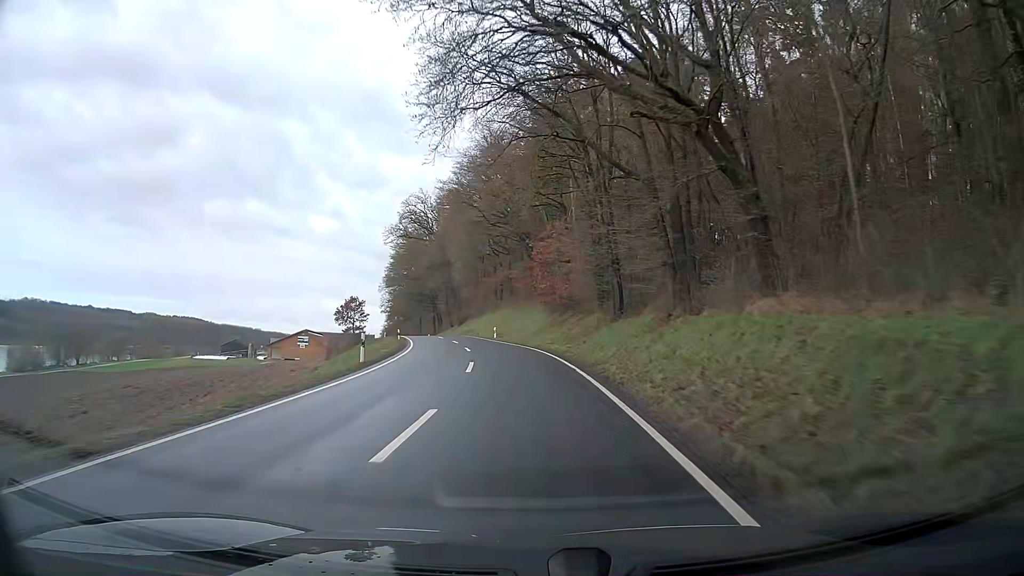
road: secondary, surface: asphalt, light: Day
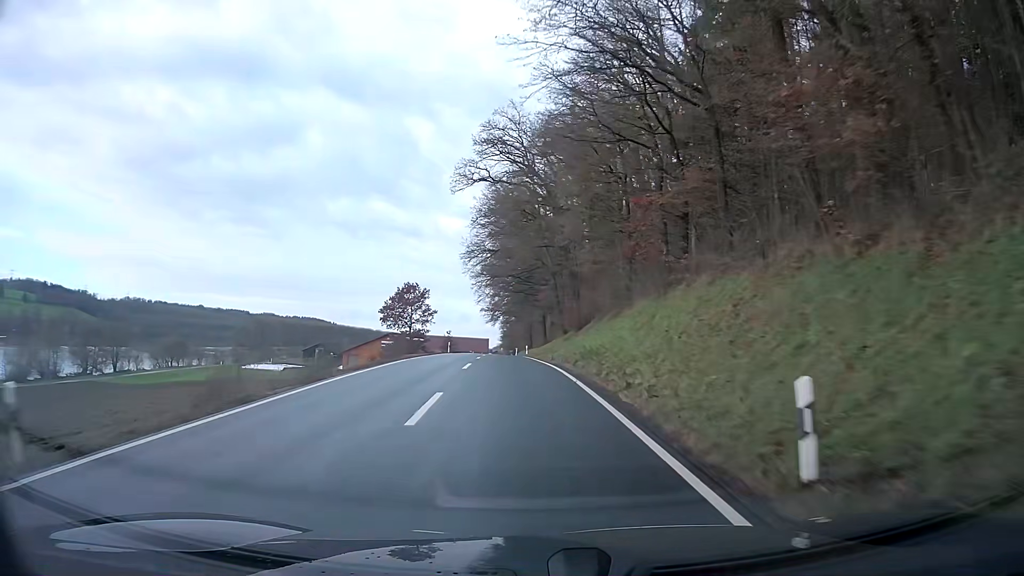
(-3.9, +46.1) m; -11°
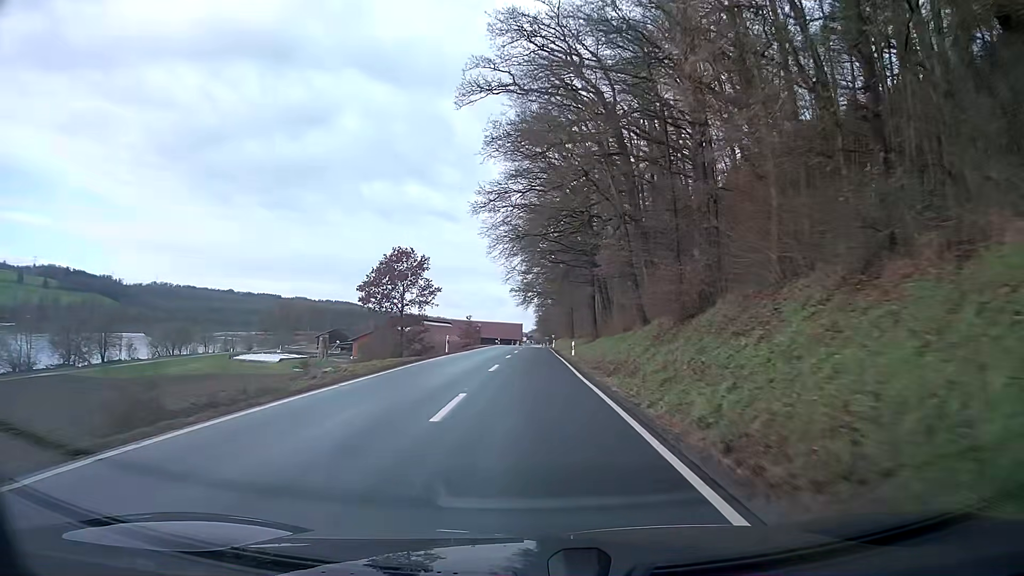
(-0.6, +23.4) m; -2°
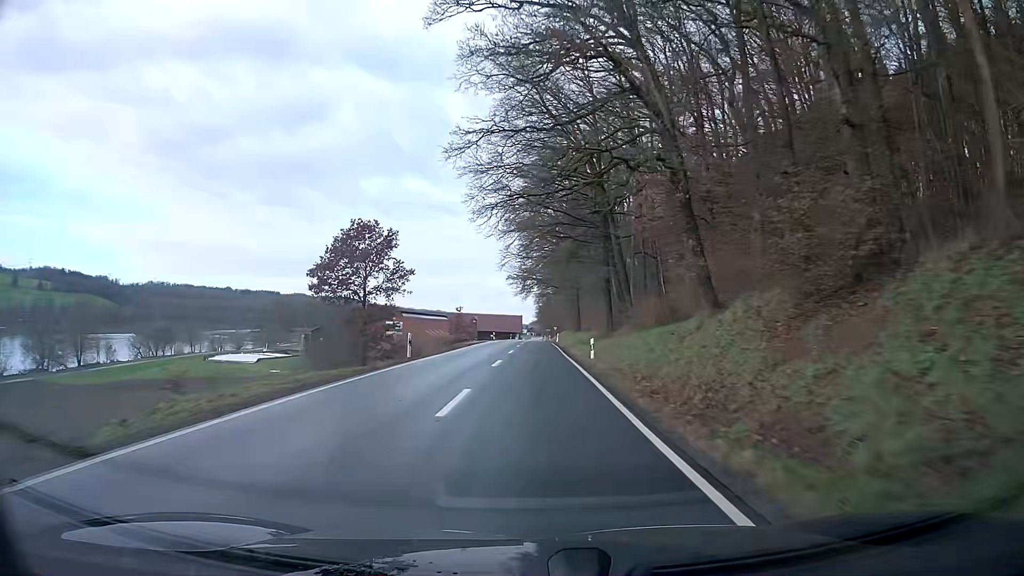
(0.0, +11.8) m; 0°
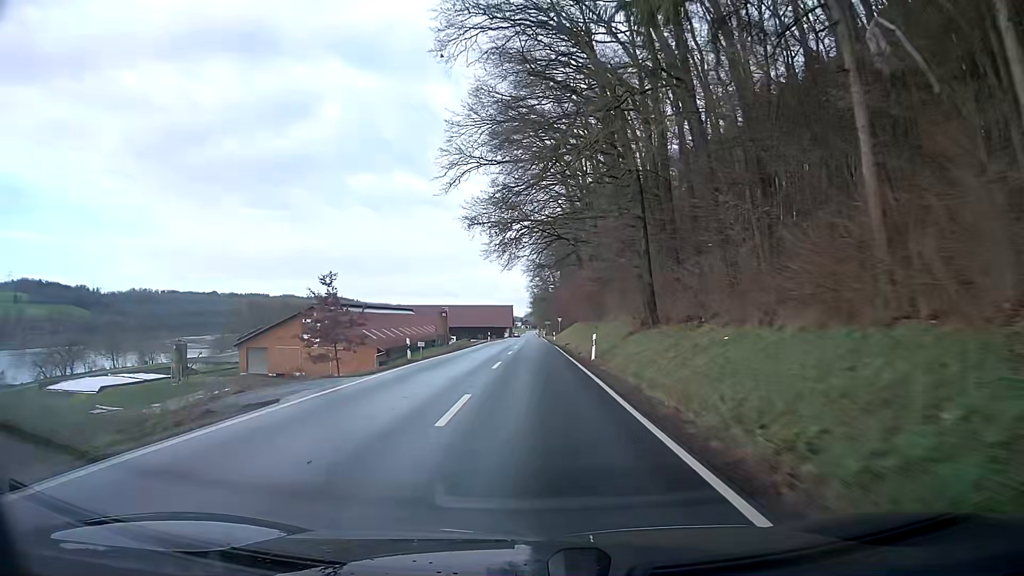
(-0.1, +49.0) m; 0°
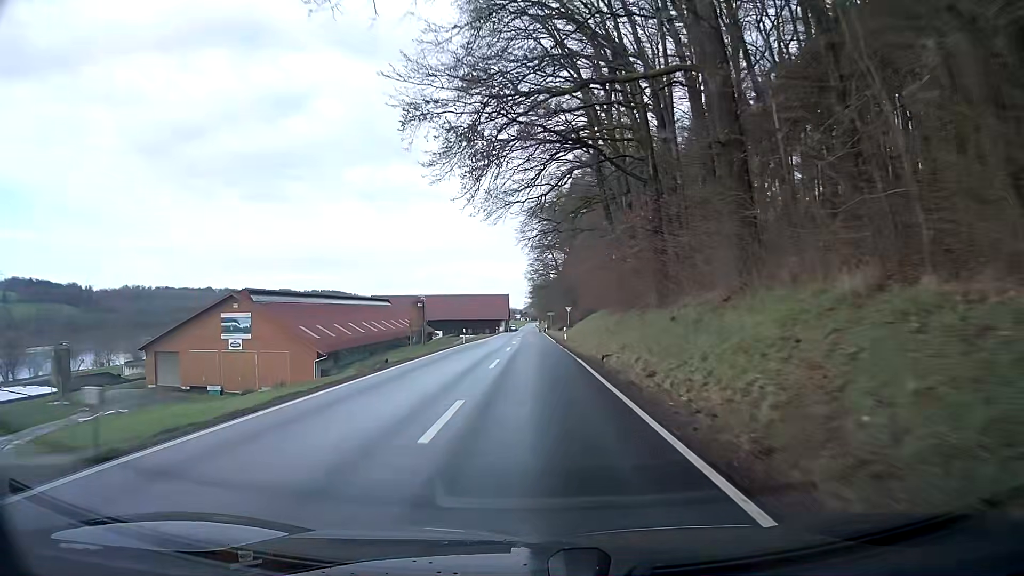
(-0.1, +25.5) m; -1°
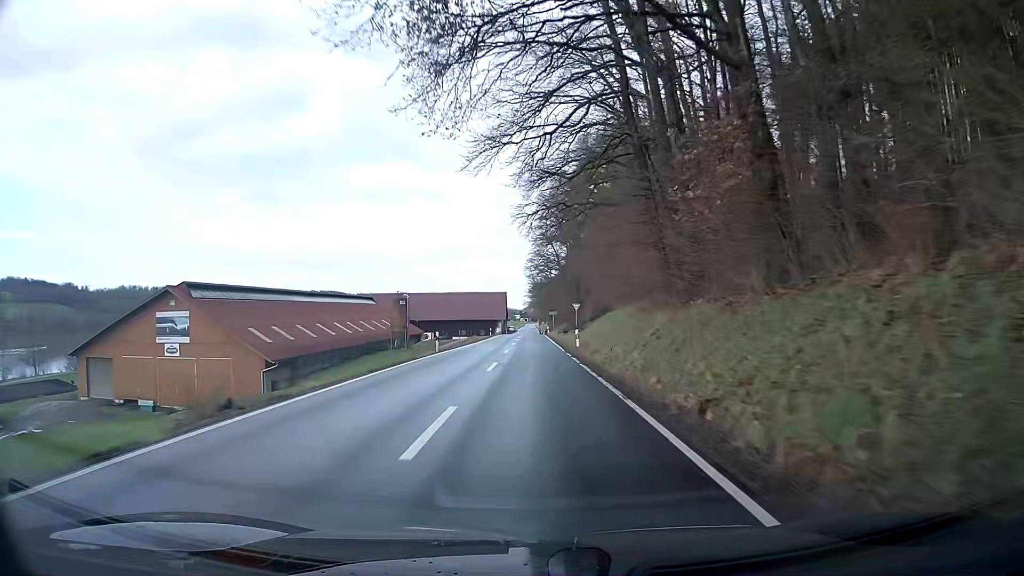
(0.0, +13.0) m; 0°
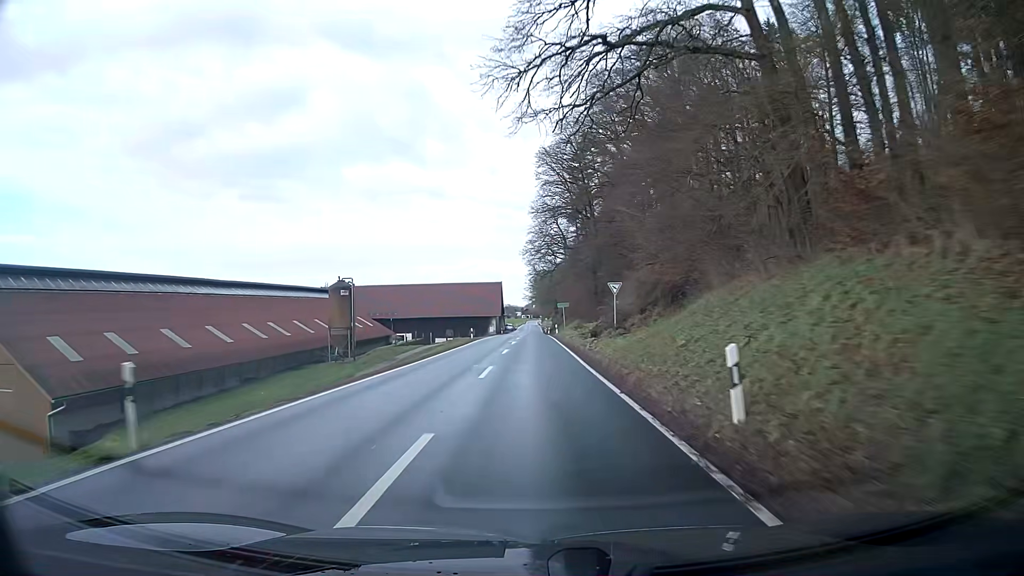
(0.0, +26.6) m; 0°
